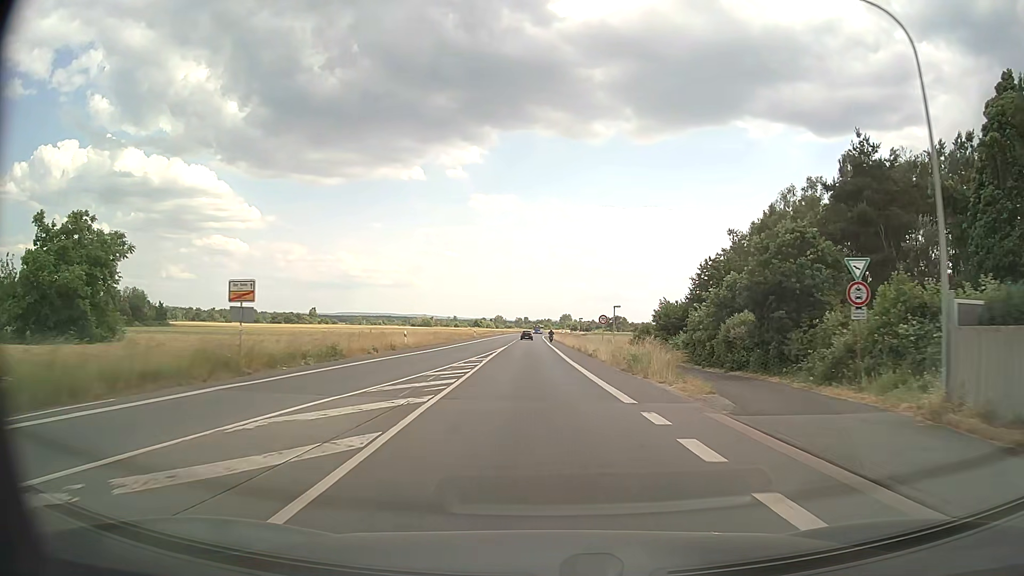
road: primary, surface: asphalt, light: Day
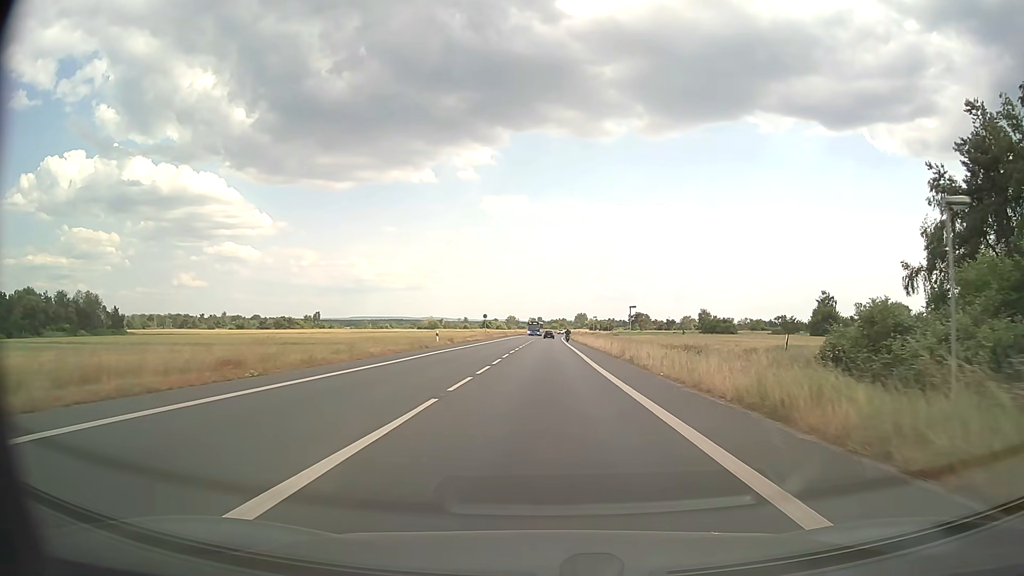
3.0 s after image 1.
(-0.7, +47.3) m; -1°
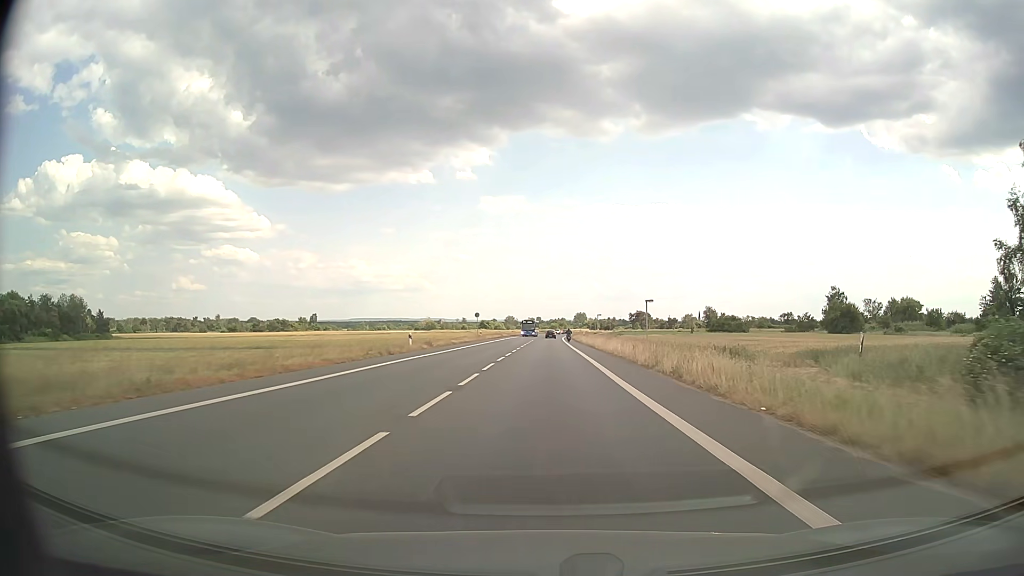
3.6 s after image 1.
(0.0, +10.3) m; 0°
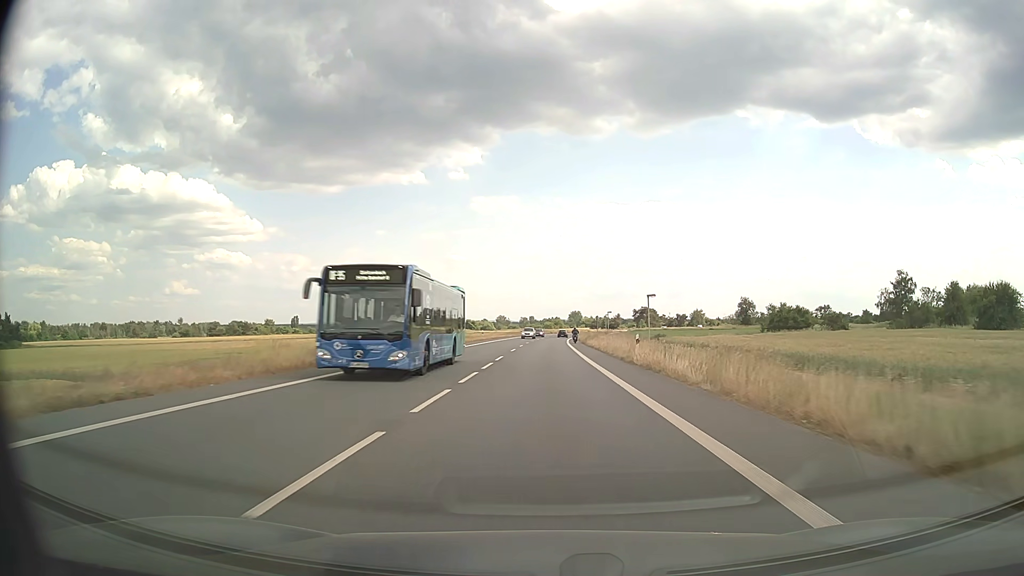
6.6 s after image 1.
(+0.6, +54.0) m; +1°
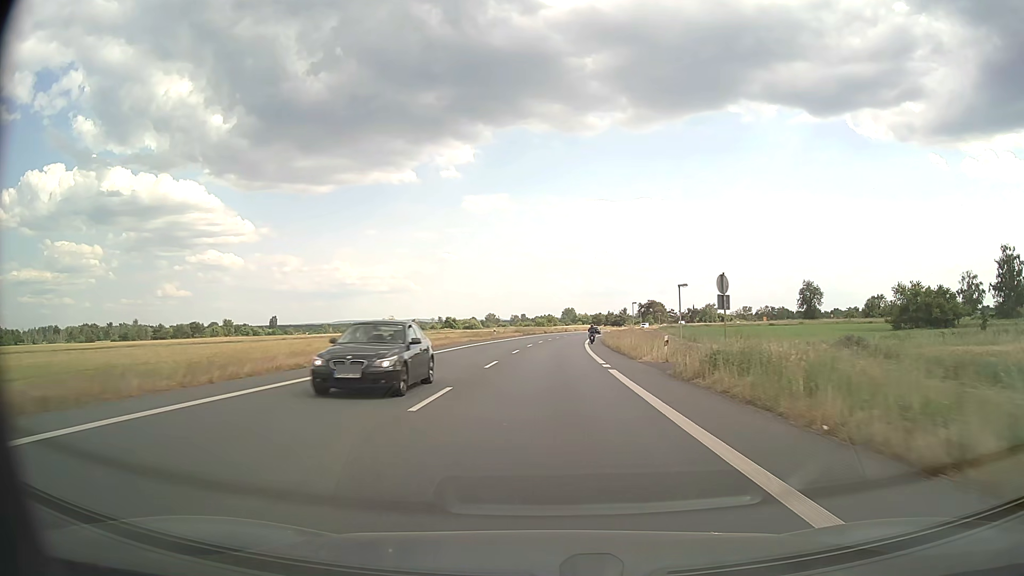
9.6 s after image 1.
(+0.3, +55.1) m; +1°
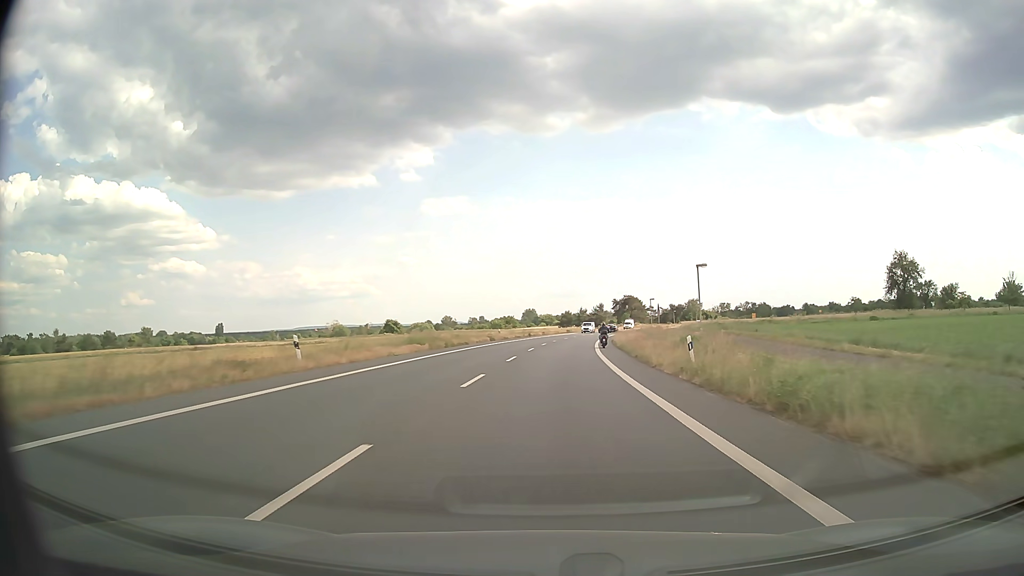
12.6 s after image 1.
(+1.3, +54.9) m; +3°
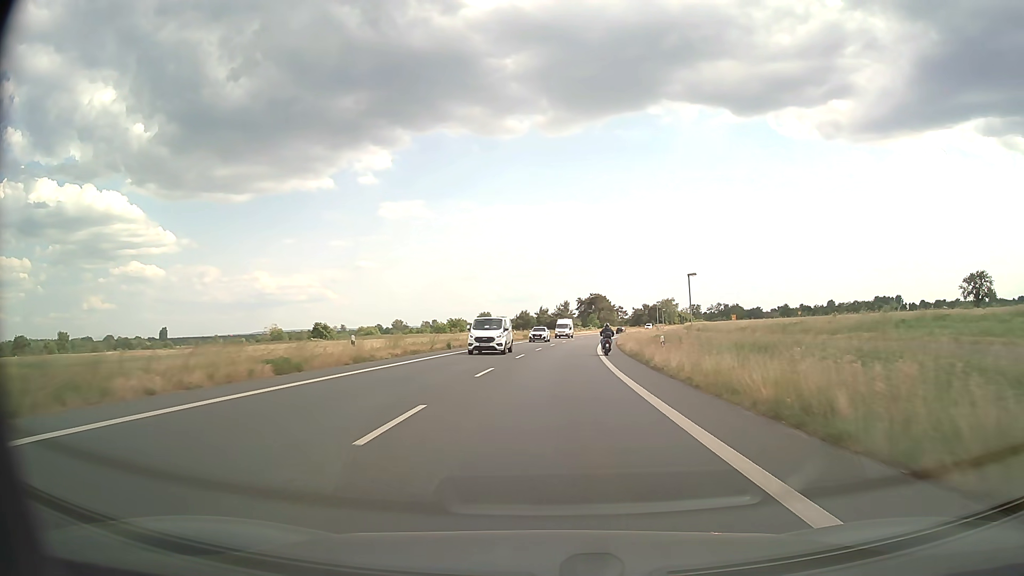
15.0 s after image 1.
(+1.4, +43.7) m; +4°
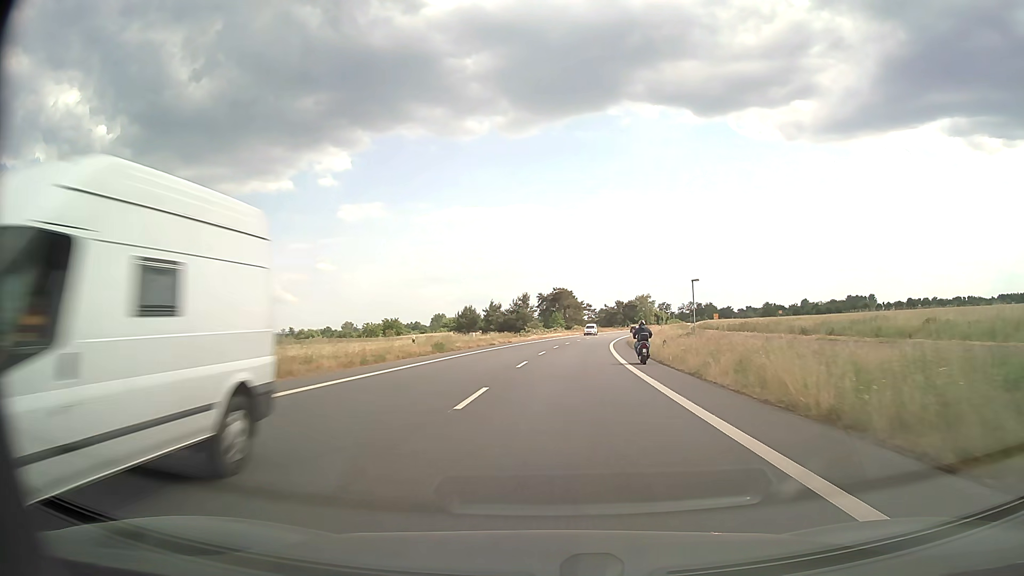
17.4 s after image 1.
(+1.2, +43.6) m; +4°
(0, +10) (0, +20) (+1, +30) (+2, +40) (+2, +50) (+3, +60) (+4, +70) (+6, +80) (+7, +90) (+9, +99) m
